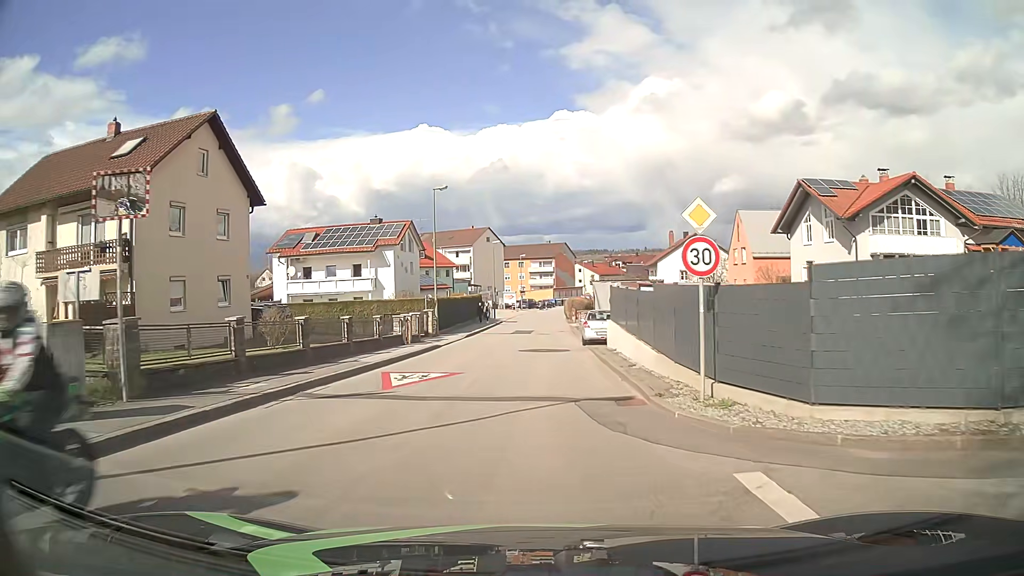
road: unclassified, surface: asphalt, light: Day
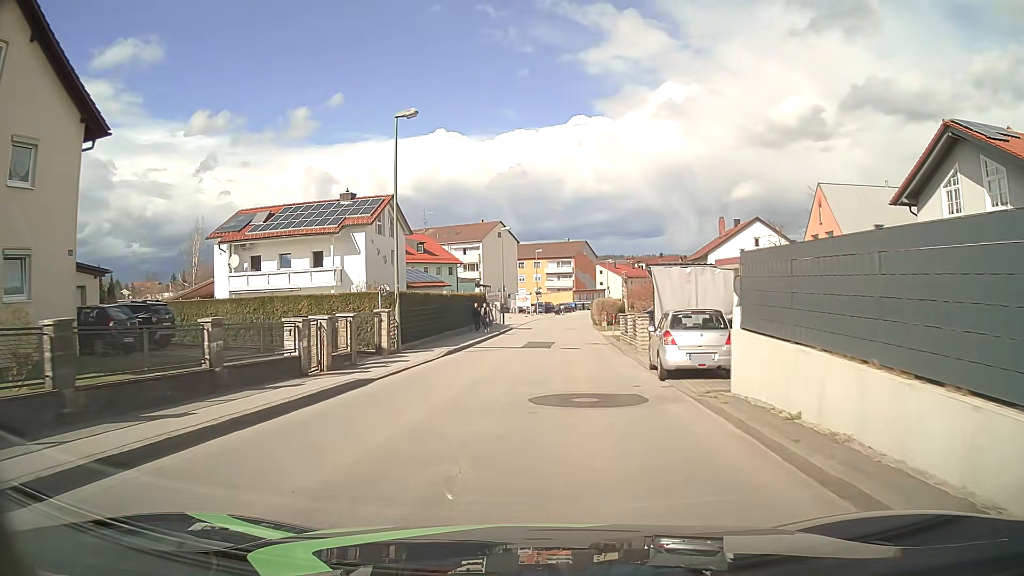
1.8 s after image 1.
(-0.2, +14.4) m; -1°
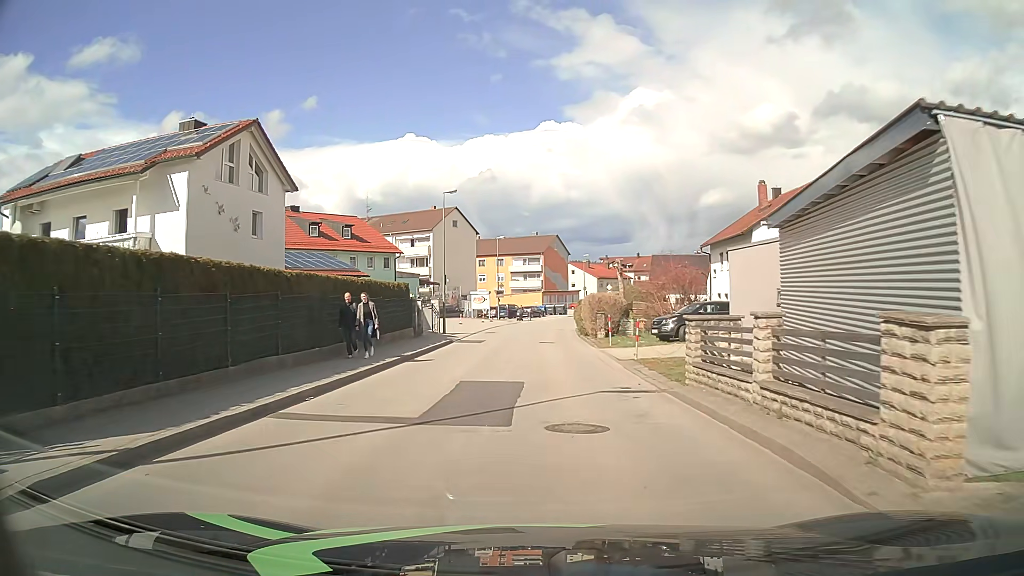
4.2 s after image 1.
(+0.4, +19.1) m; +3°
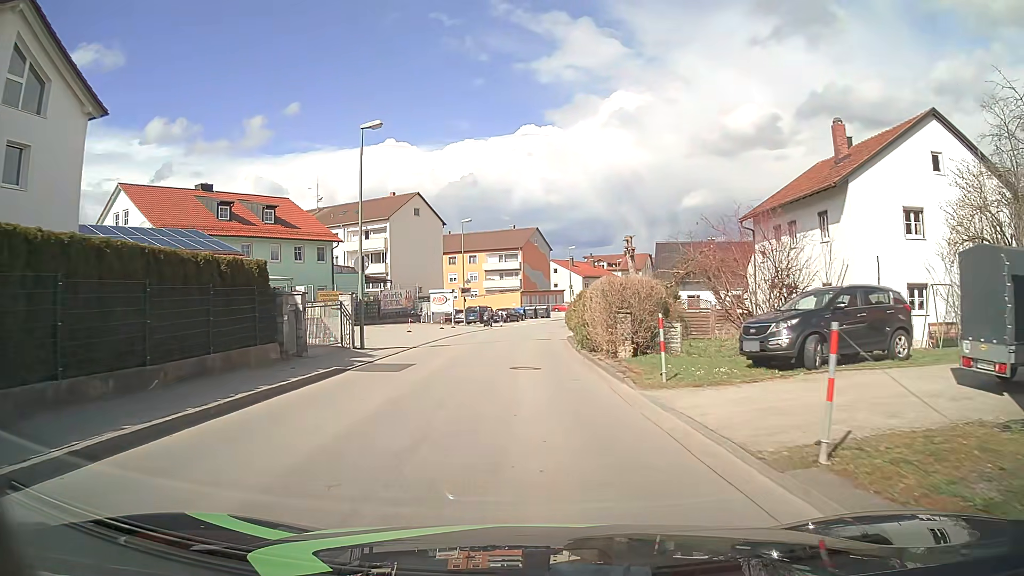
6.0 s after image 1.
(+0.3, +14.4) m; +1°
(0, +10) (0, +20) (0, +30) (+1, +40) (+2, +50) (+4, +60) (+7, +69) (+10, +79) (+14, +88) (+17, +98) m
